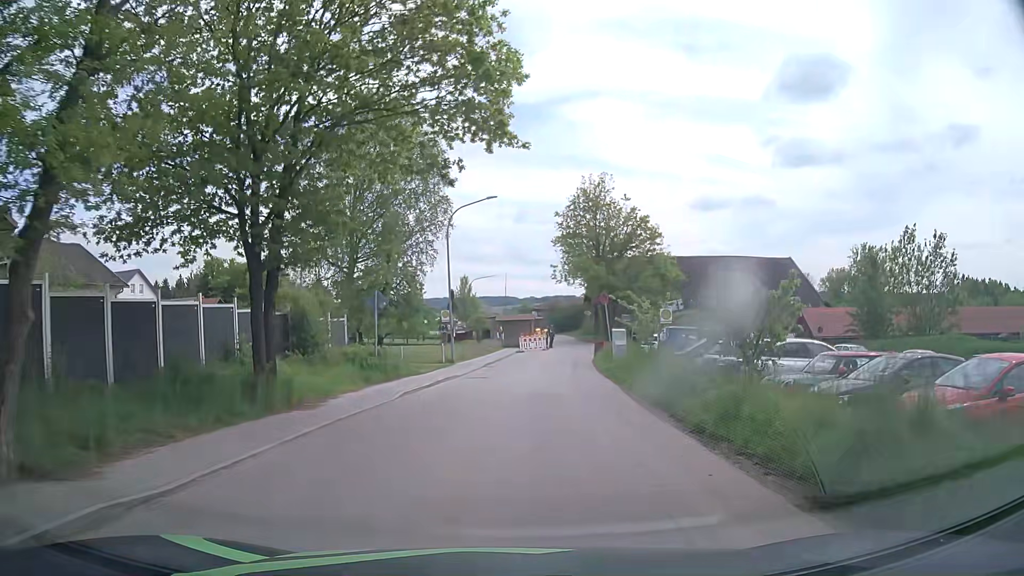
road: unclassified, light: Day
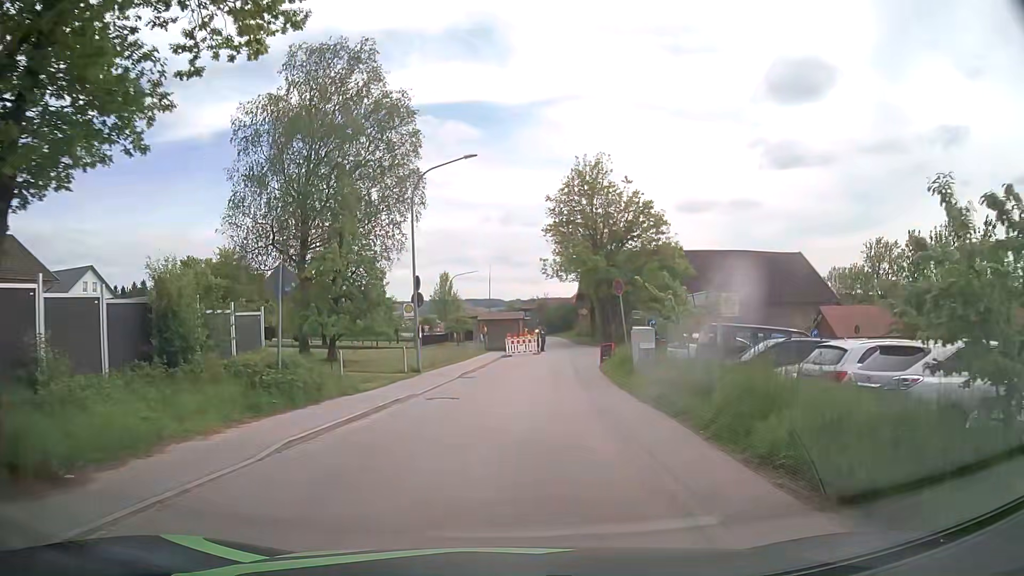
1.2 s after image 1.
(0.0, +7.8) m; 0°
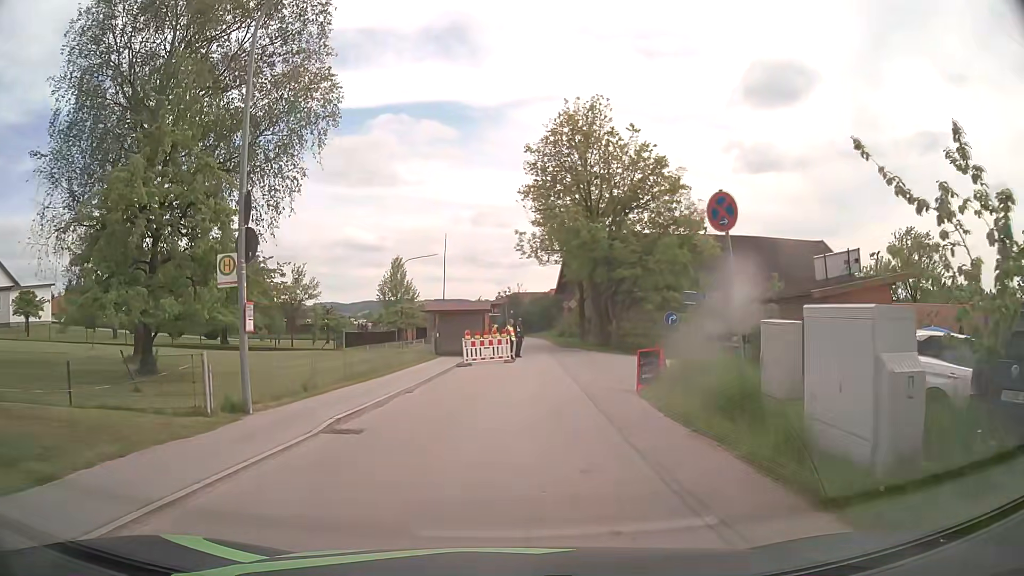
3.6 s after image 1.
(+0.4, +14.4) m; +3°
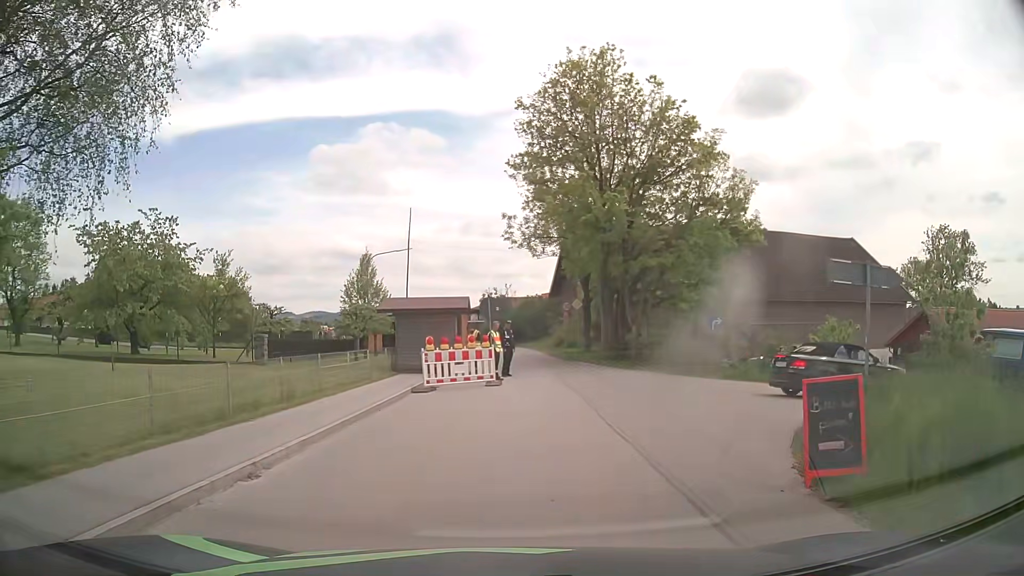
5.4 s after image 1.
(+0.1, +9.4) m; 0°
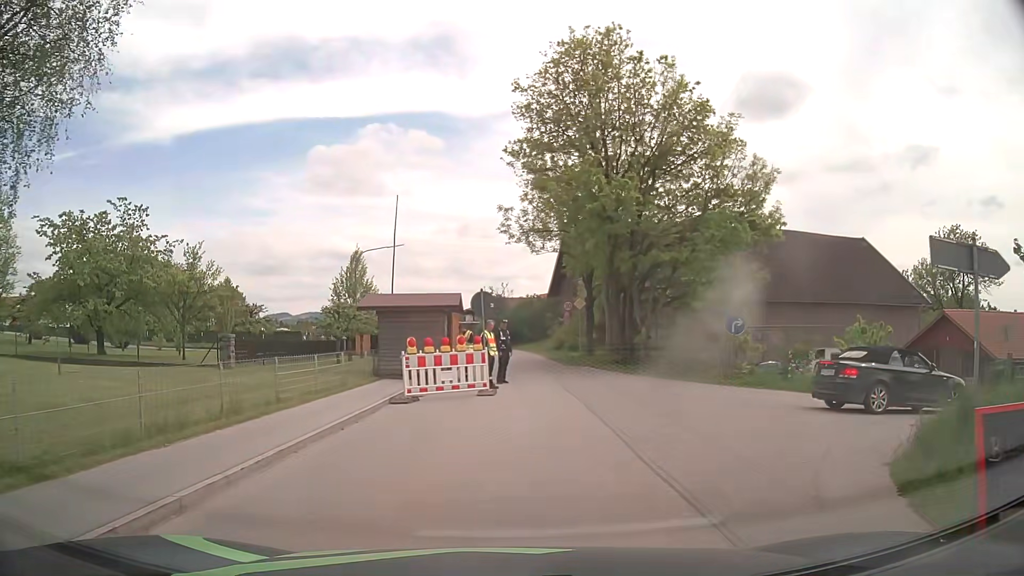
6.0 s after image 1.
(0.0, +2.7) m; 0°
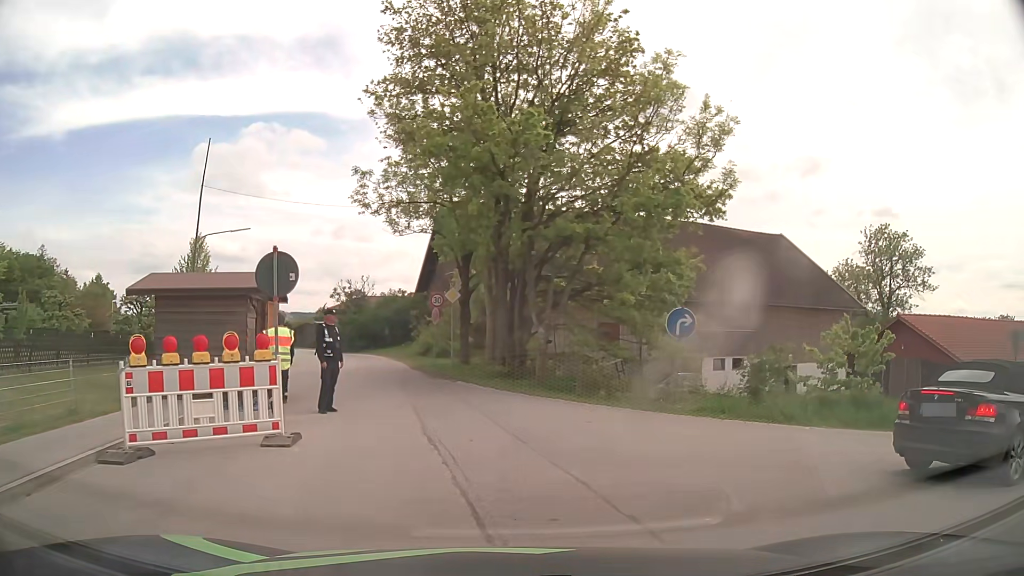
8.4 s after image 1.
(+0.5, +7.2) m; +11°
